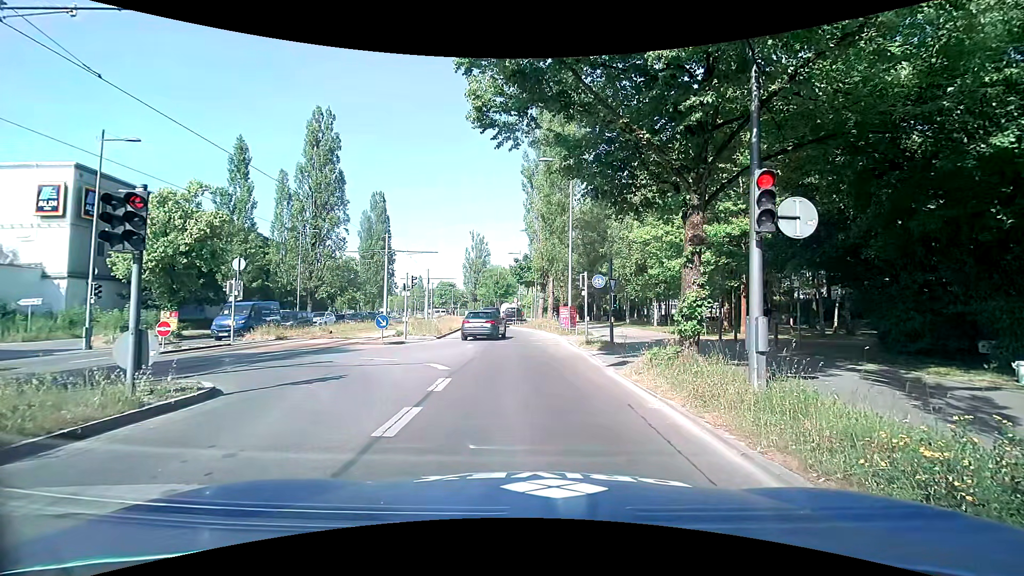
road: secondary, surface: asphalt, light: Day
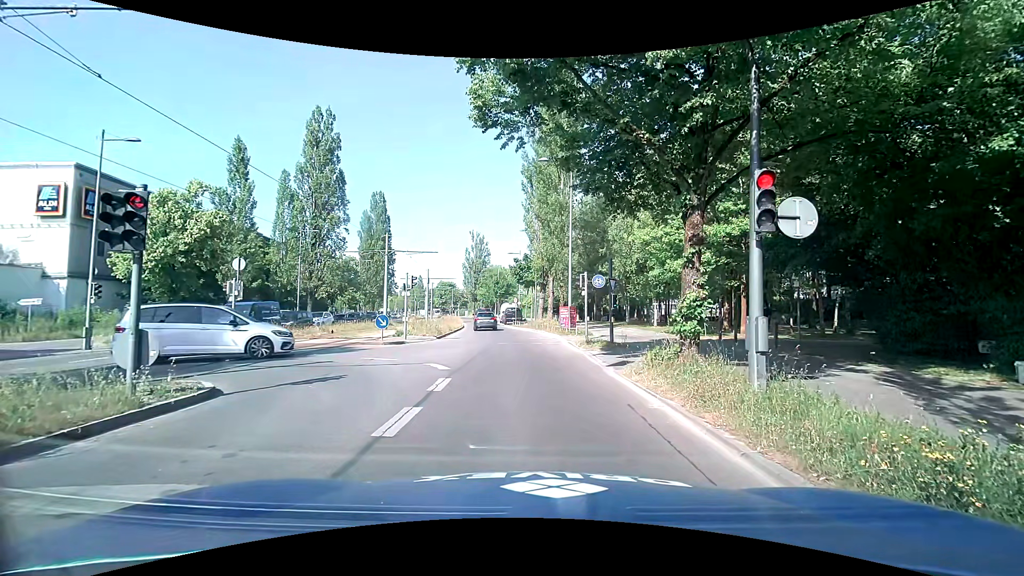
(0.0, 0.0) m; 0°
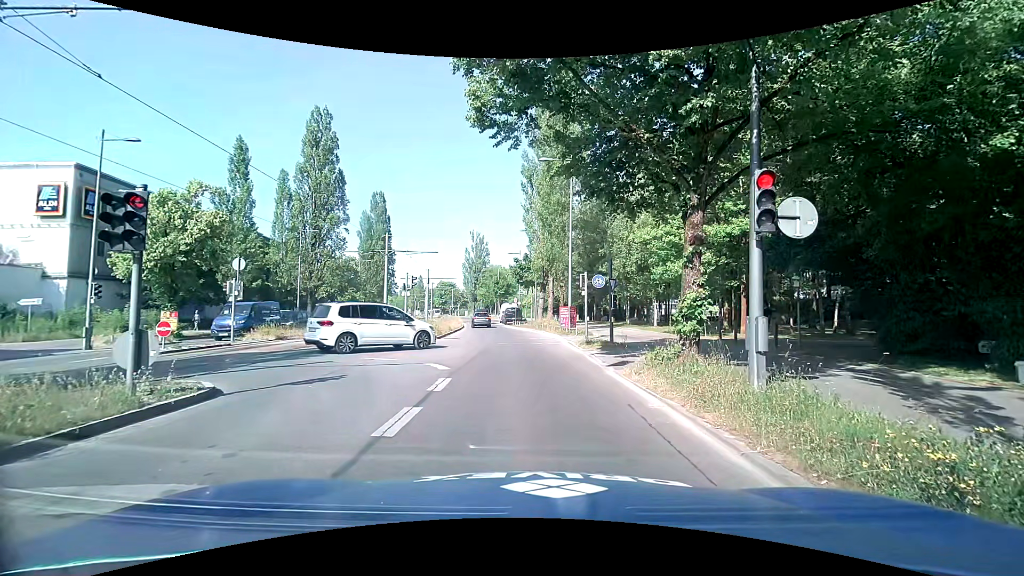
(0.0, 0.0) m; 0°
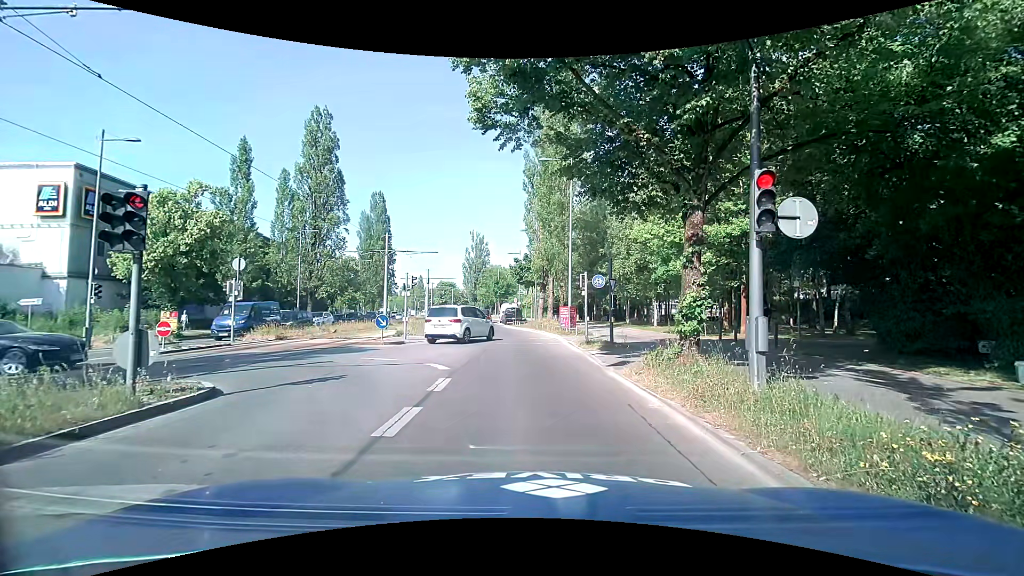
(0.0, 0.0) m; 0°
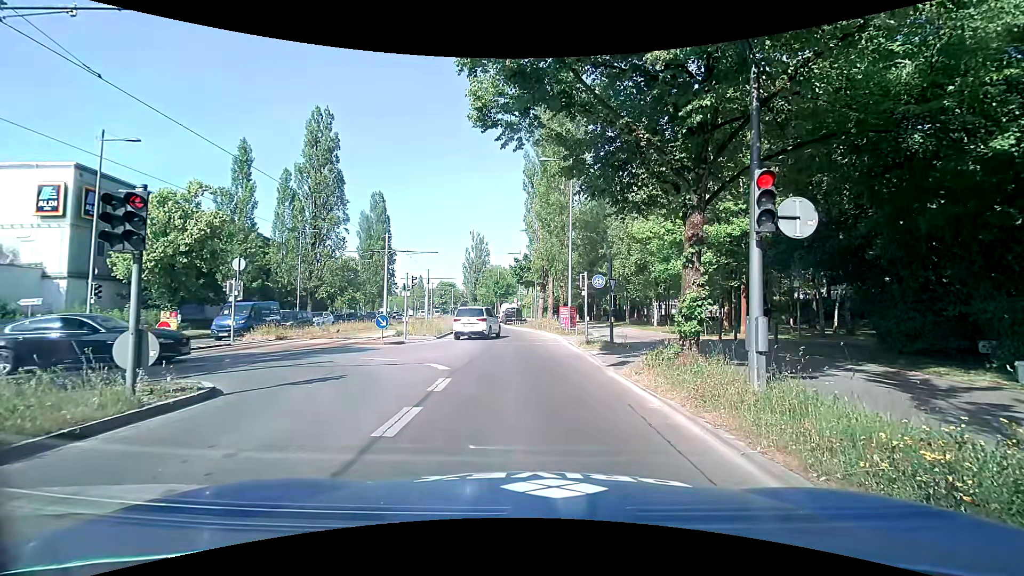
(0.0, 0.0) m; 0°
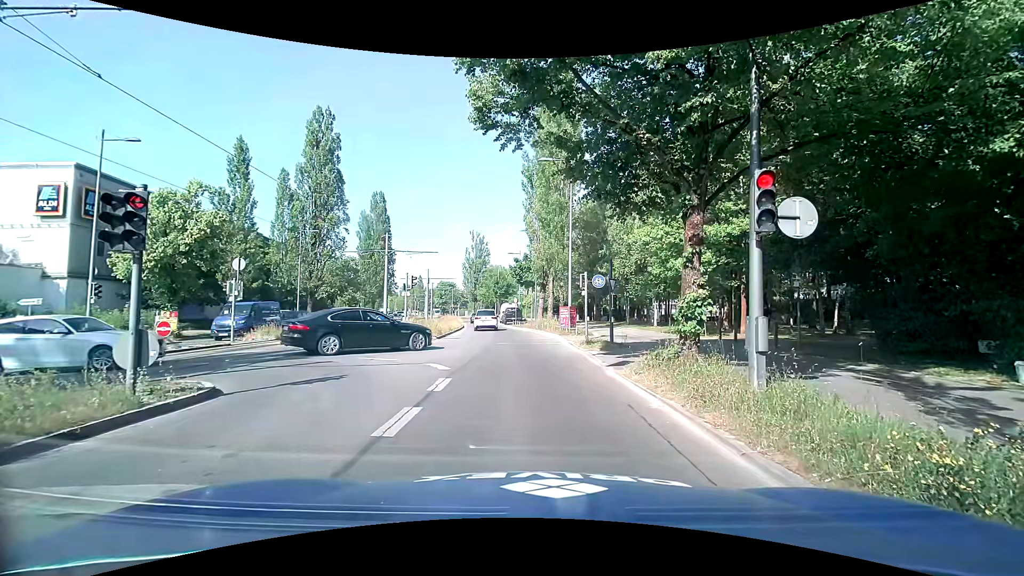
(0.0, 0.0) m; 0°
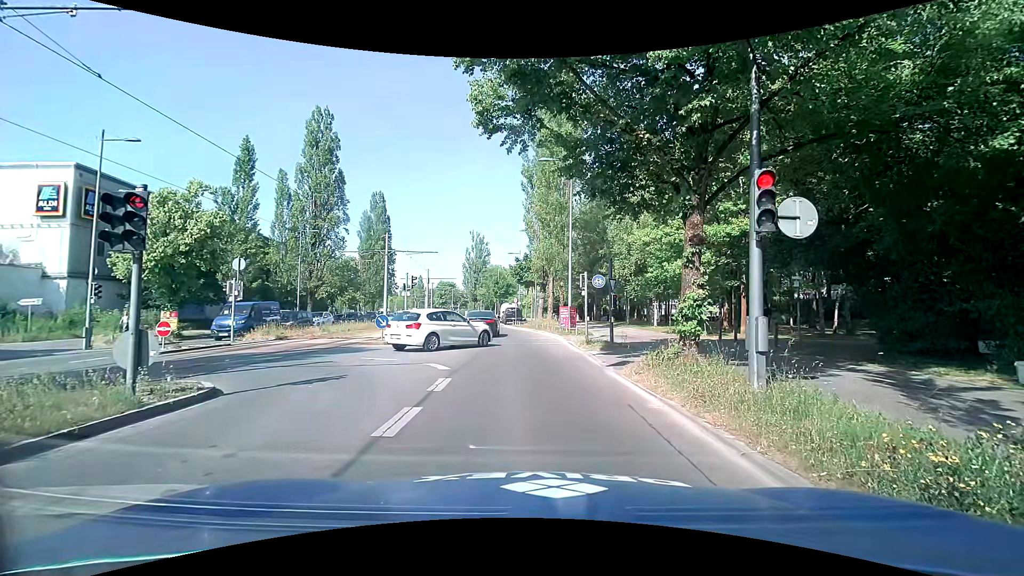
(0.0, 0.0) m; 0°
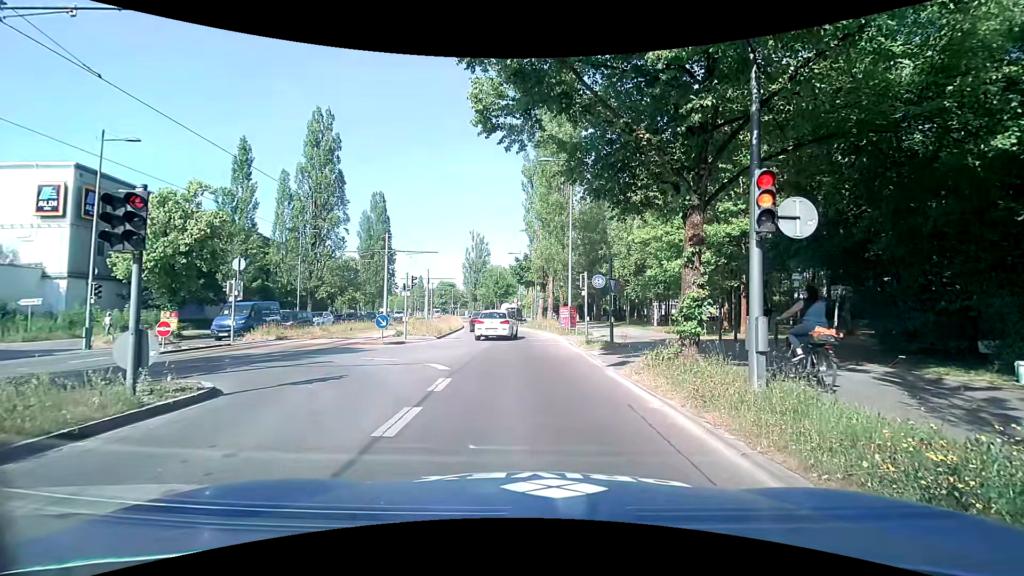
(0.0, 0.0) m; 0°
